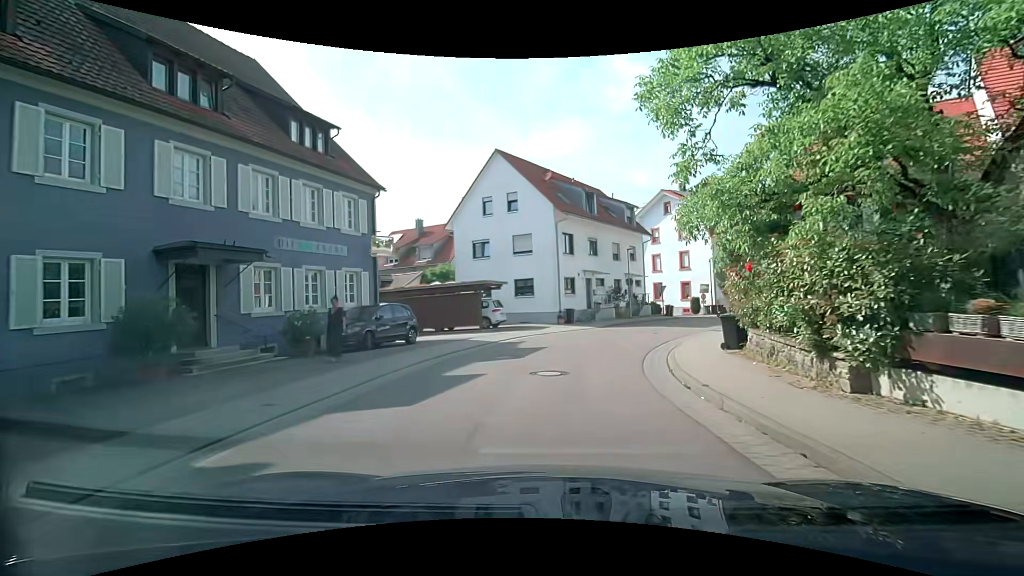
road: unclassified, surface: asphalt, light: Day
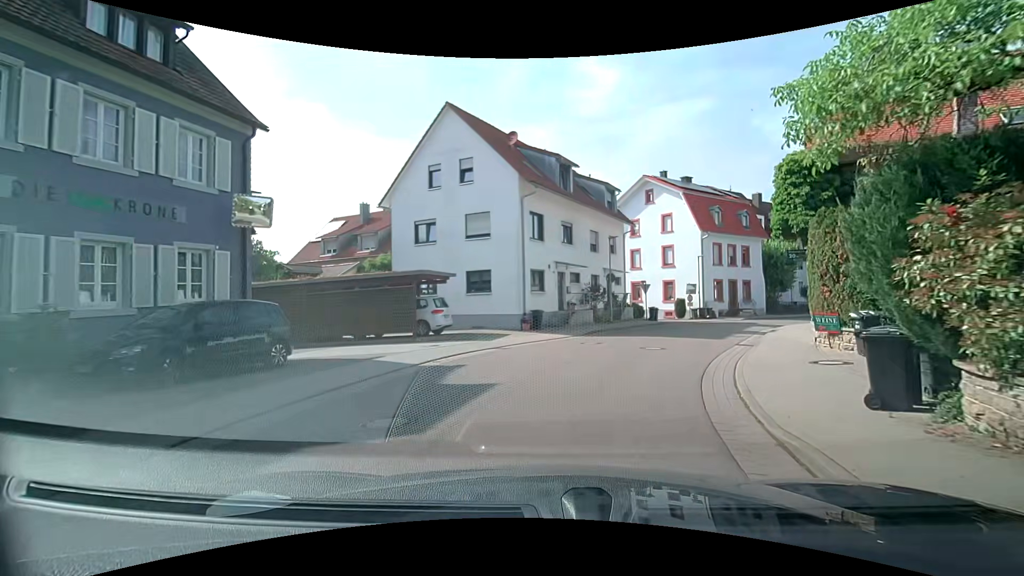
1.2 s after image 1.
(+0.2, +7.2) m; +3°
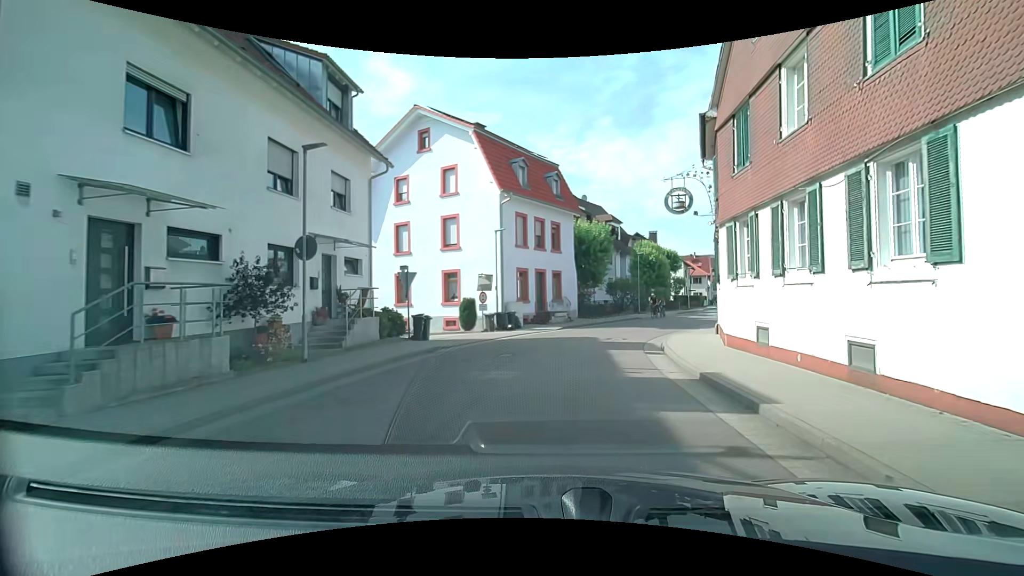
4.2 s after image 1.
(+3.4, +17.2) m; +23°
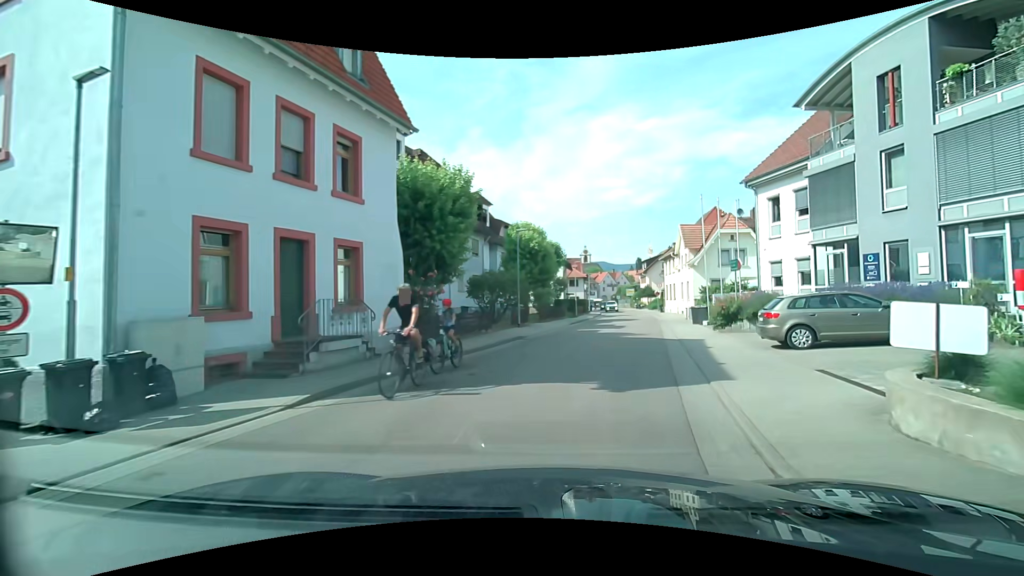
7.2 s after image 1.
(+2.1, +16.9) m; +15°
